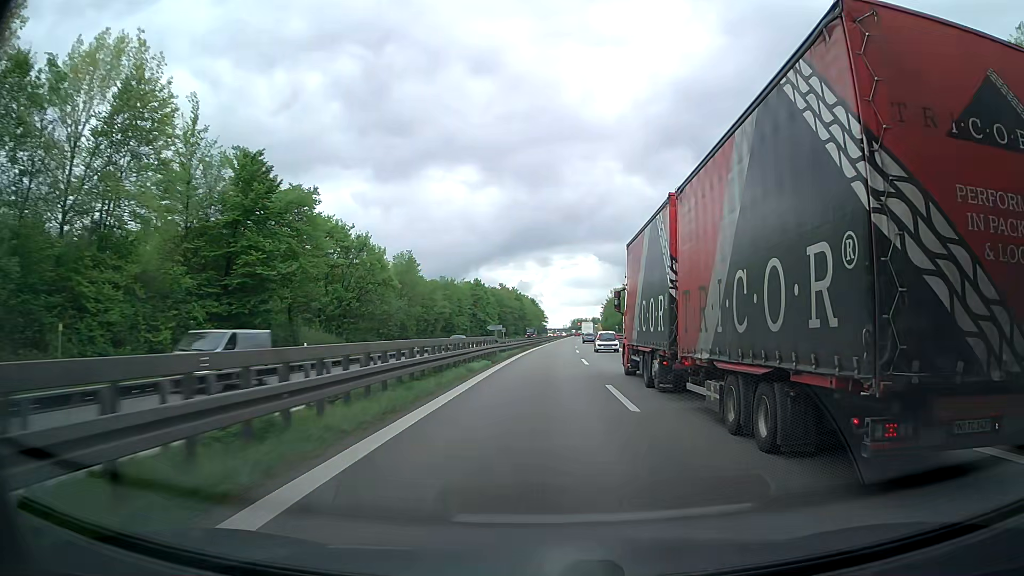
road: trunk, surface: asphalt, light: Day
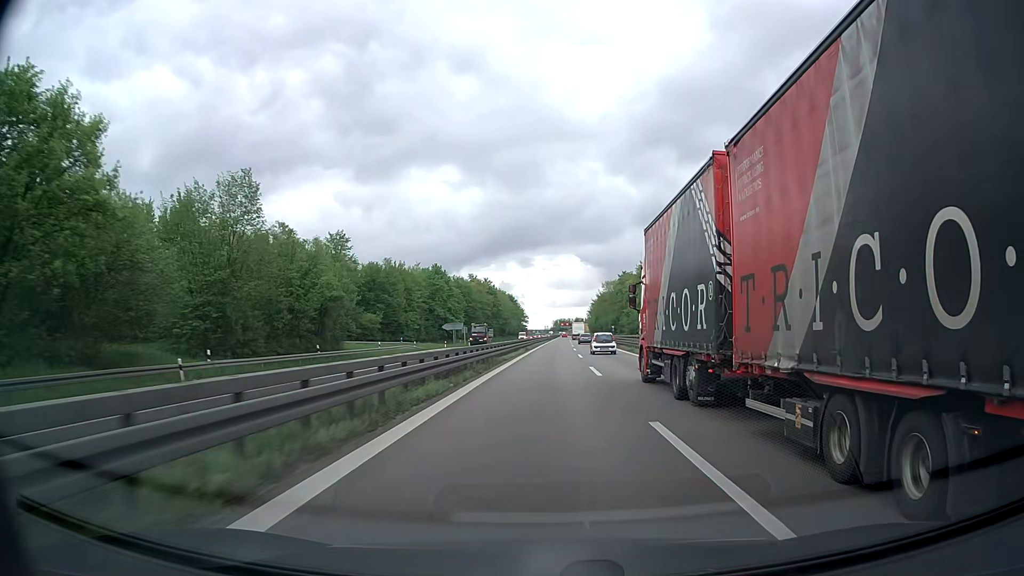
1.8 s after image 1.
(+1.9, +42.8) m; +3°
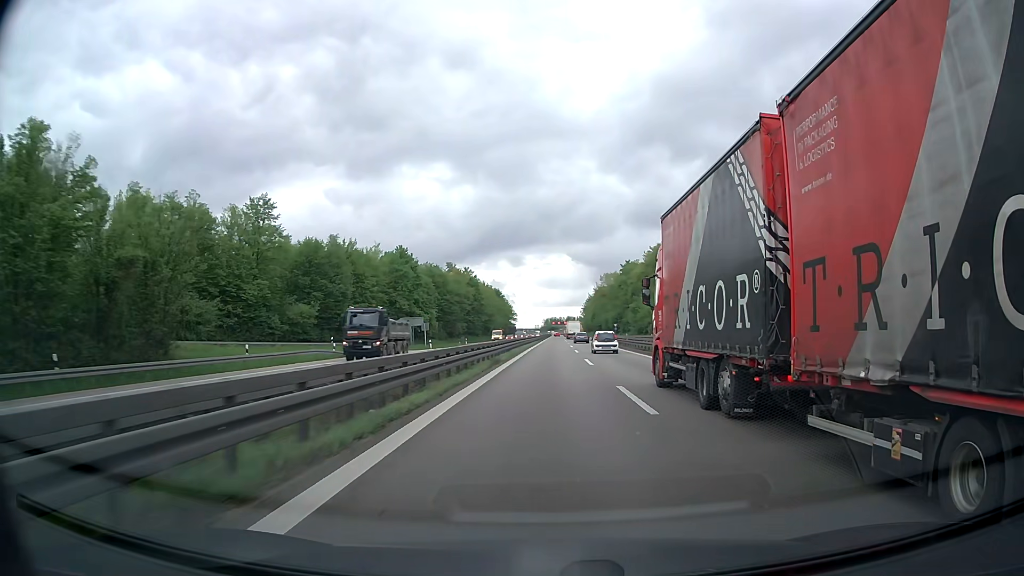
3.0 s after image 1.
(+0.2, +28.5) m; +1°
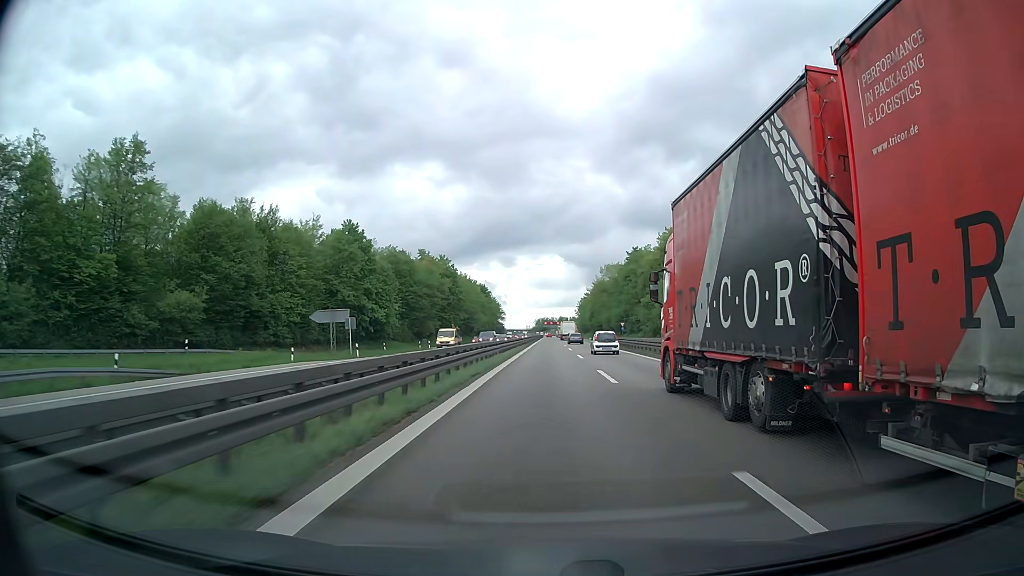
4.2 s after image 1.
(+0.2, +28.4) m; +1°
(0, +10) (0, +20) (0, +30) (0, +40) (0, +50) (0, +60) (0, +70) (0, +80) (0, +90) (0, +100) m
